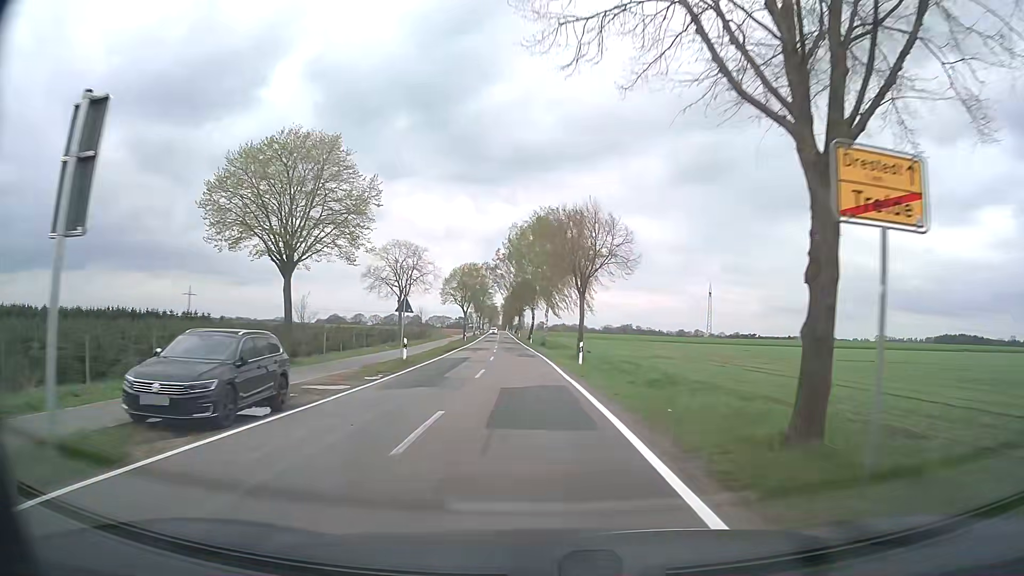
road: secondary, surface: asphalt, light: Day
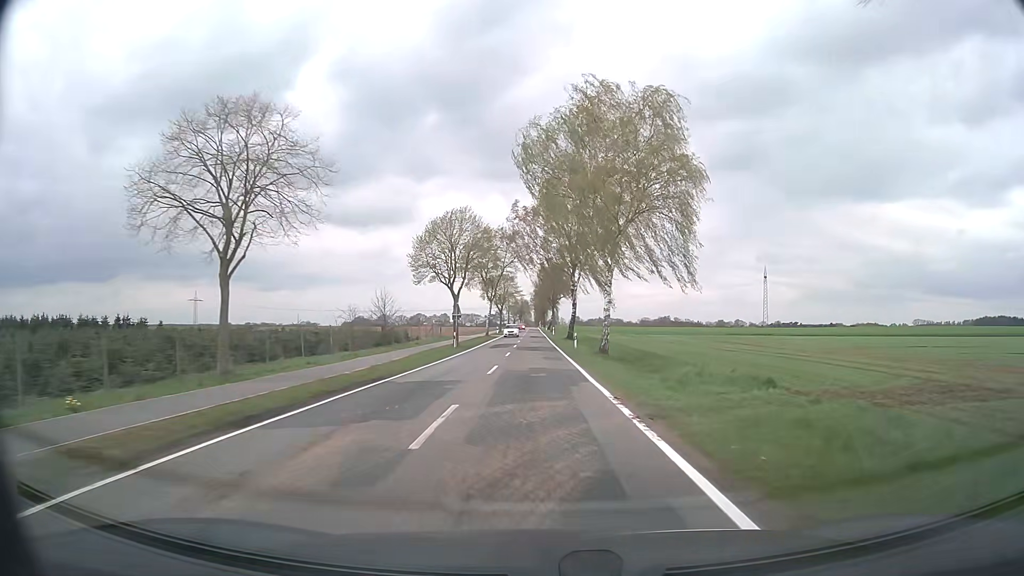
(-1.2, +36.7) m; -3°
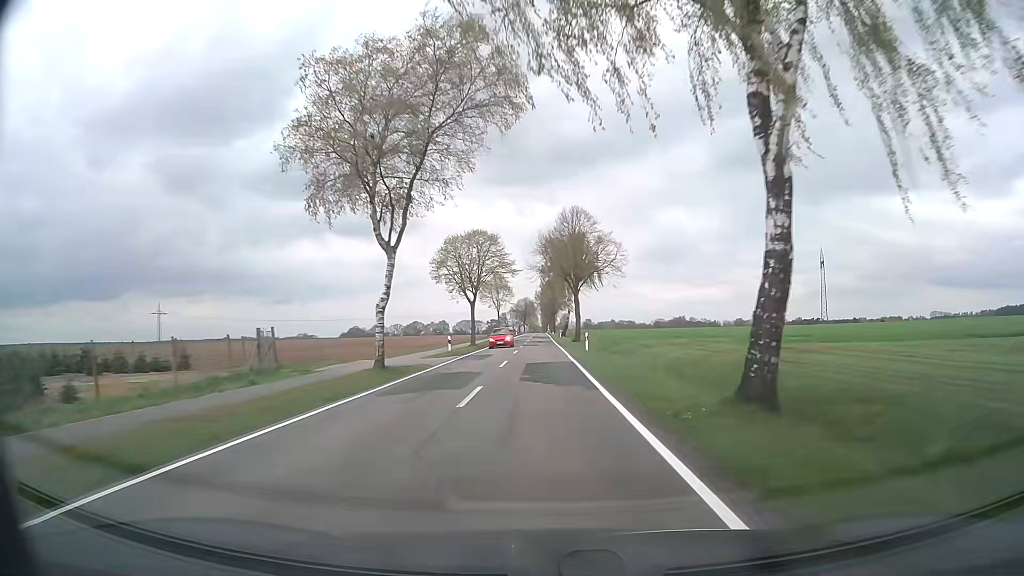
(-0.5, +56.3) m; -1°
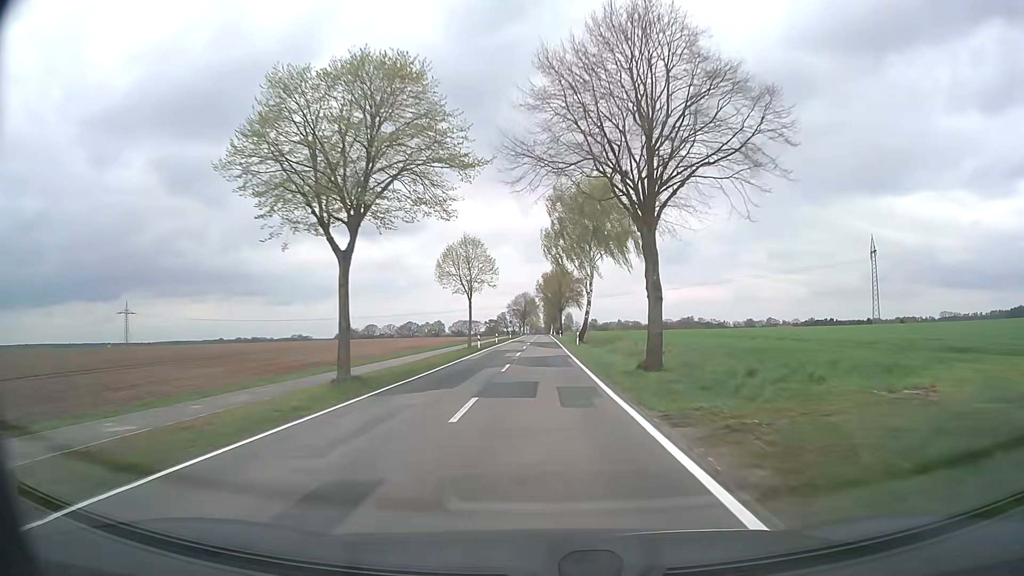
(-0.1, +38.1) m; 0°
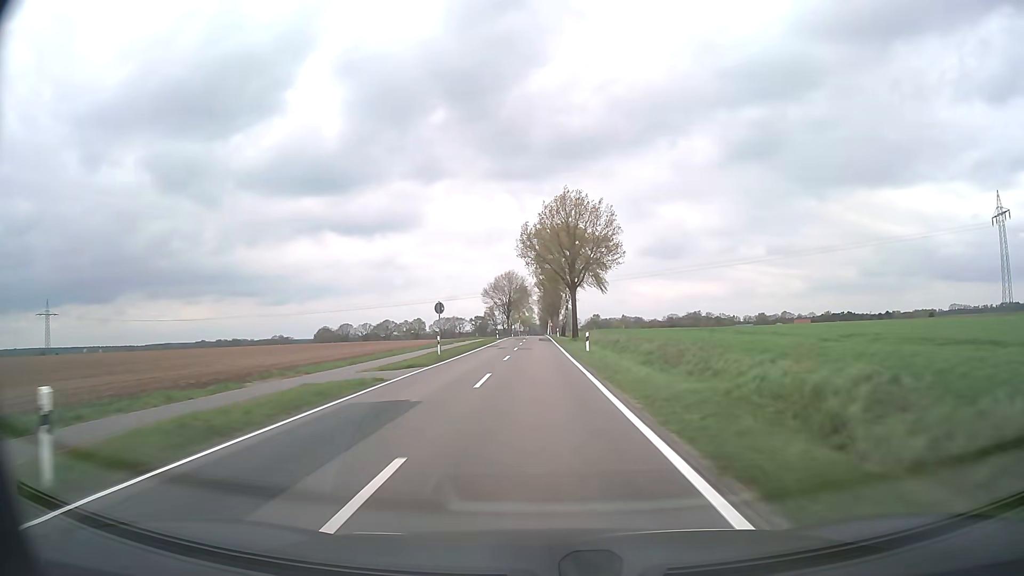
(+0.4, +67.7) m; +1°
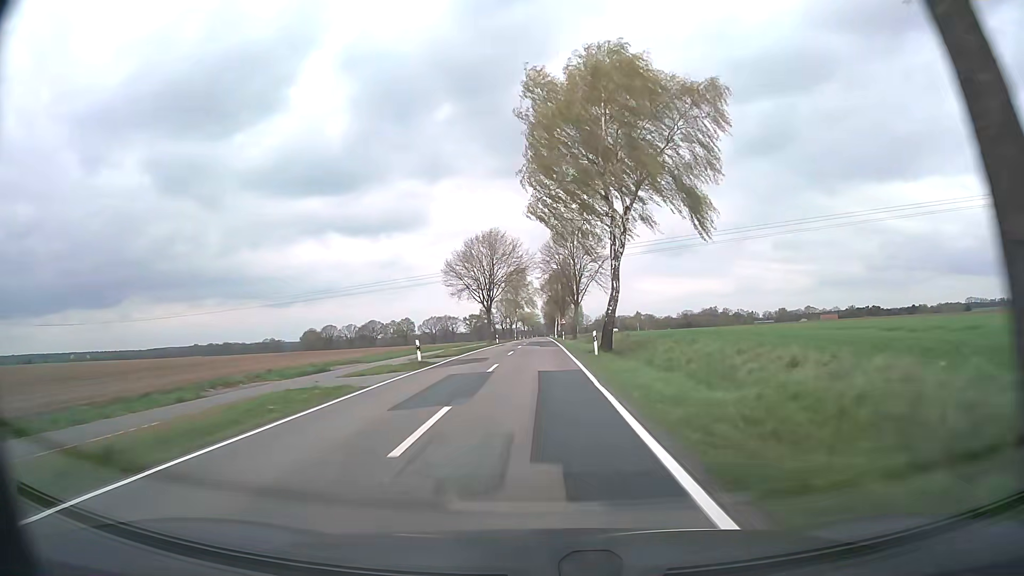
(-0.1, +56.3) m; 0°
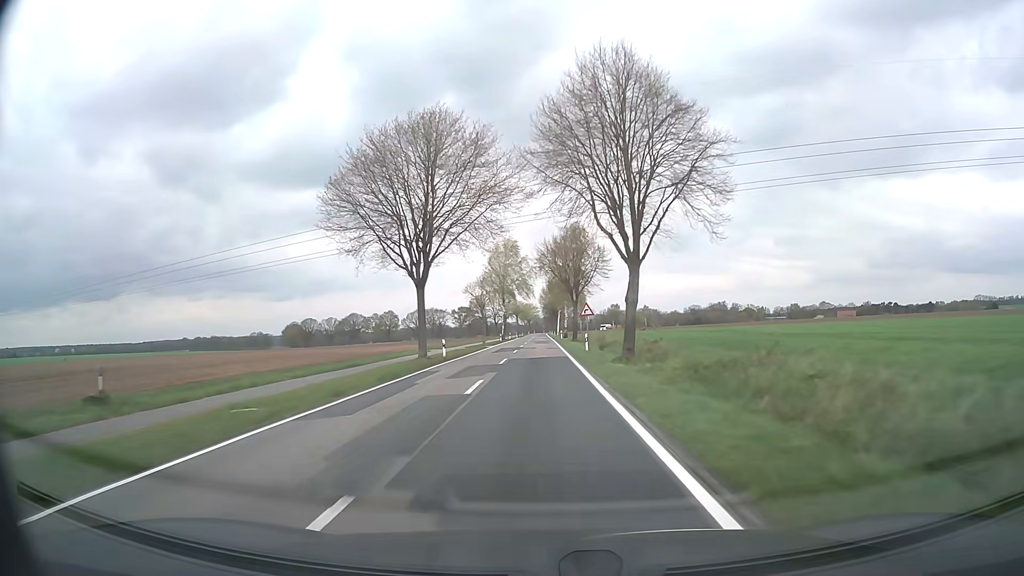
(-0.1, +42.0) m; 0°
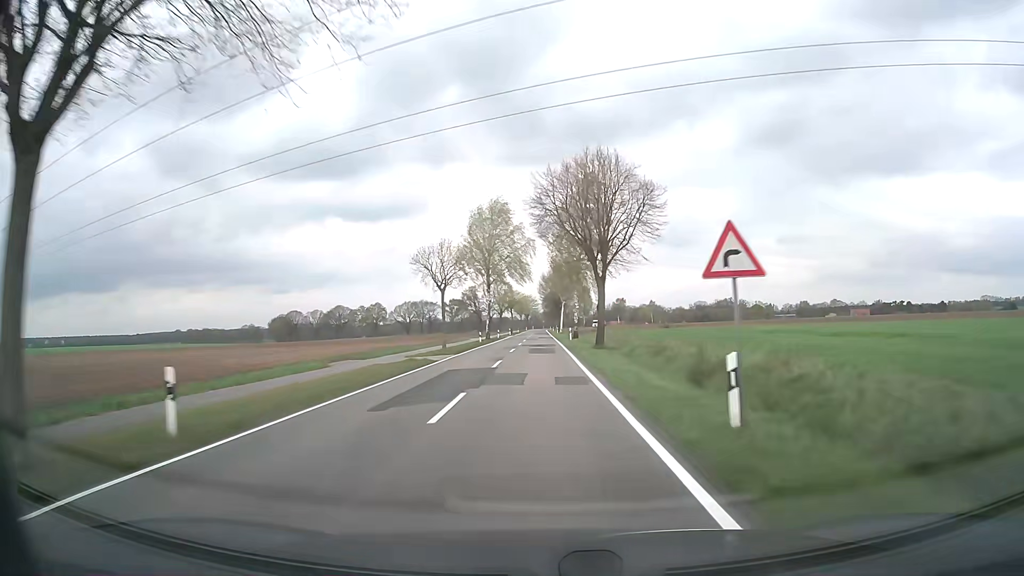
(-0.2, +27.7) m; 0°
(0, +10) (0, +20) (0, +30) (0, +40) (0, +50) (0, +60) (0, +70) (0, +80) (0, +90) (0, +100) m
